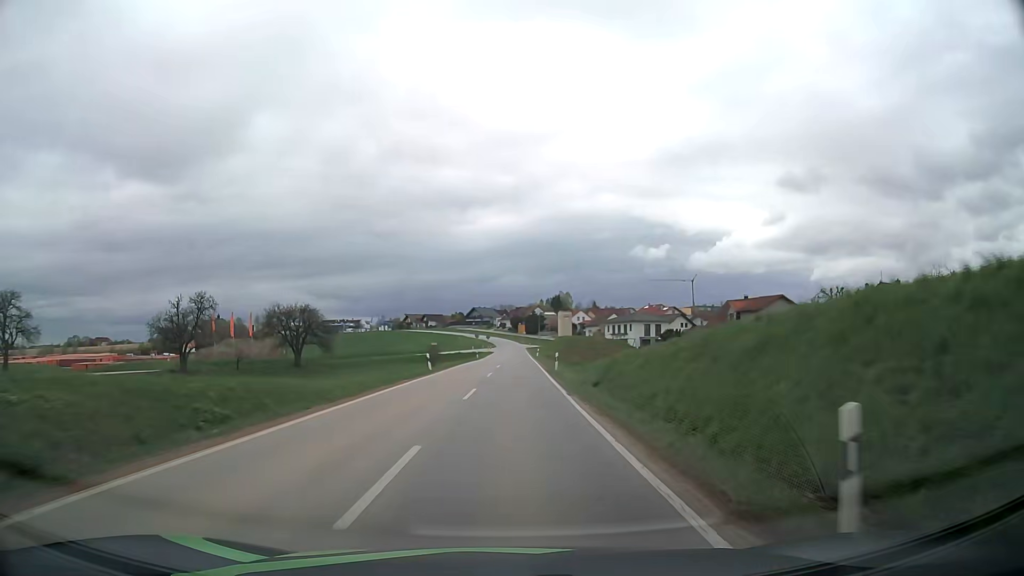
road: secondary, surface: asphalt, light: Day
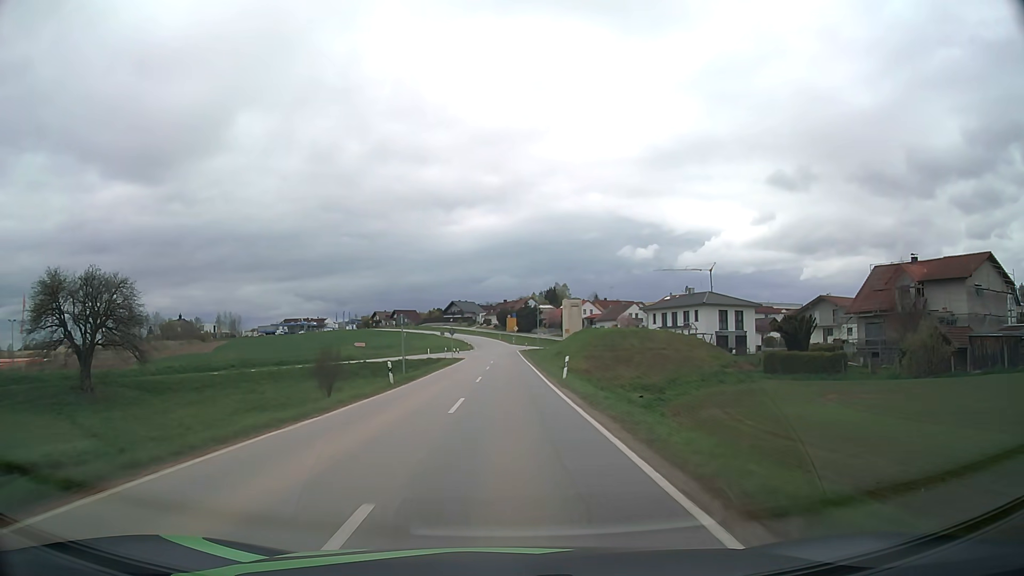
(+0.9, +52.9) m; +1°
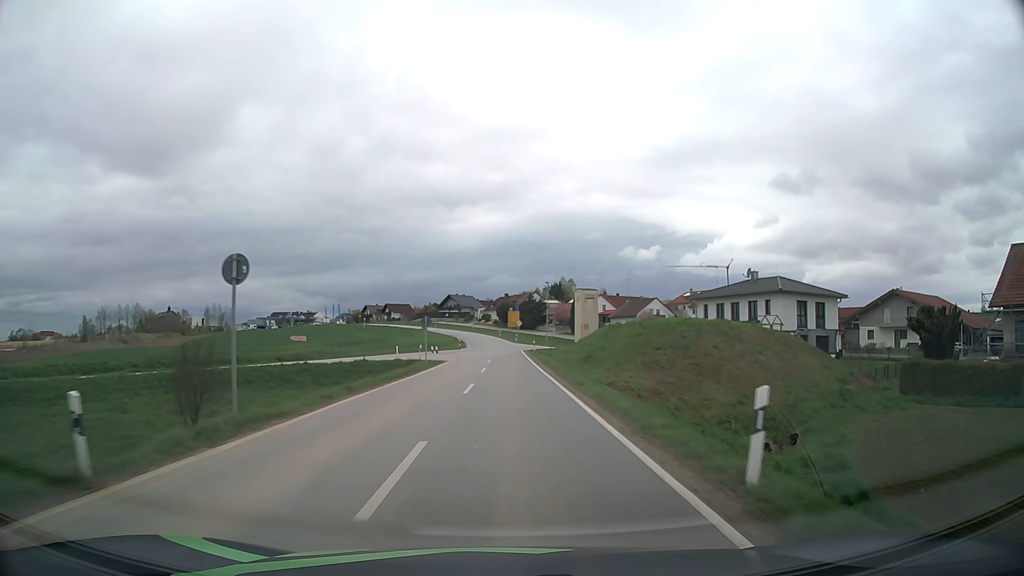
(0.0, +21.4) m; 0°
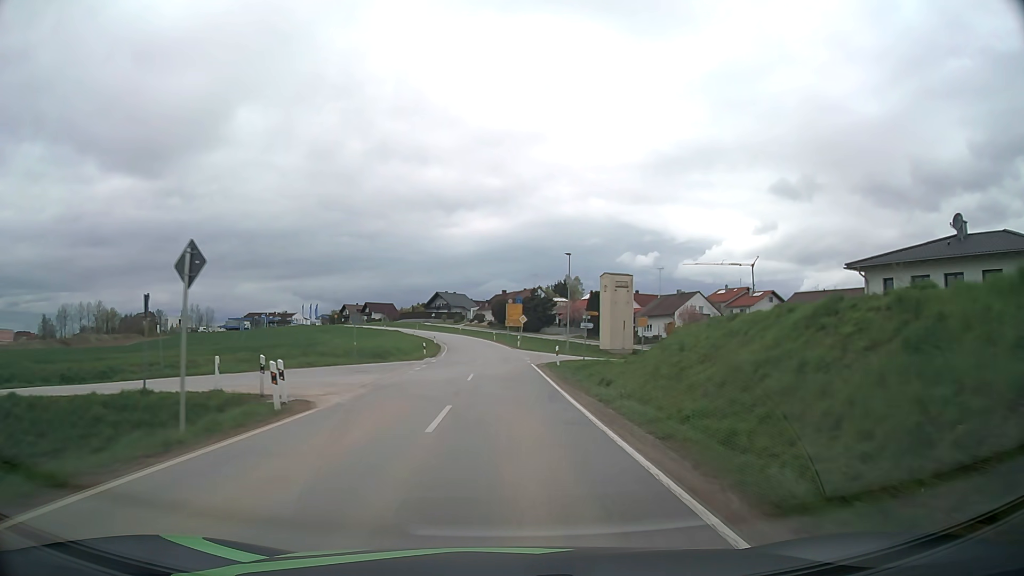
(+0.1, +32.1) m; 0°
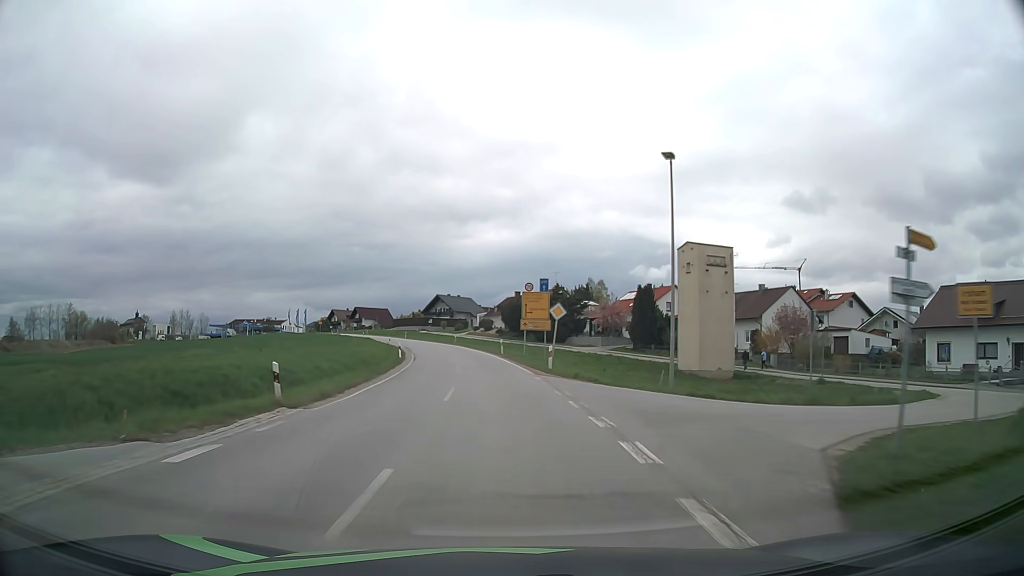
(-0.2, +32.0) m; -1°
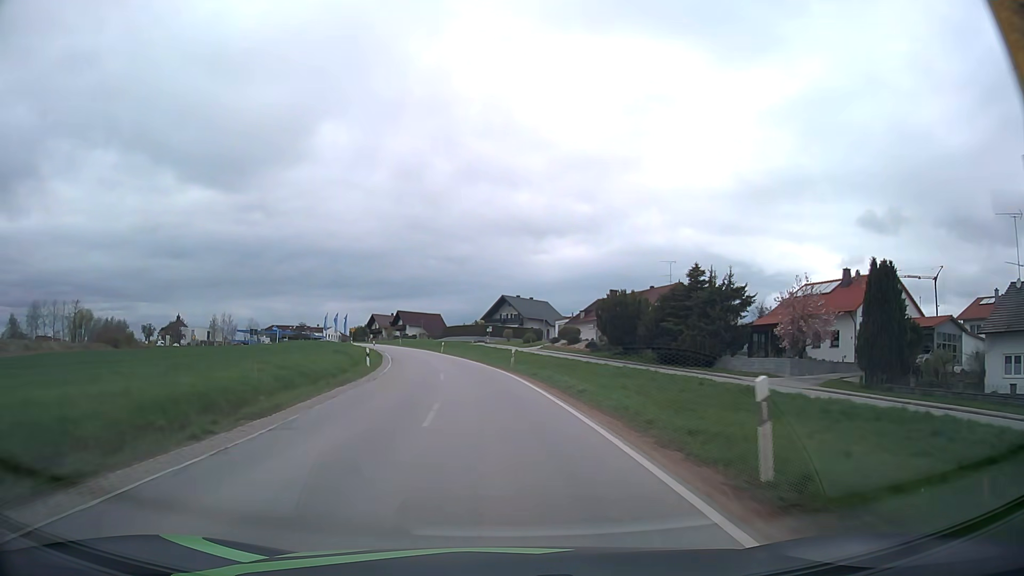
(-1.9, +41.5) m; -6°
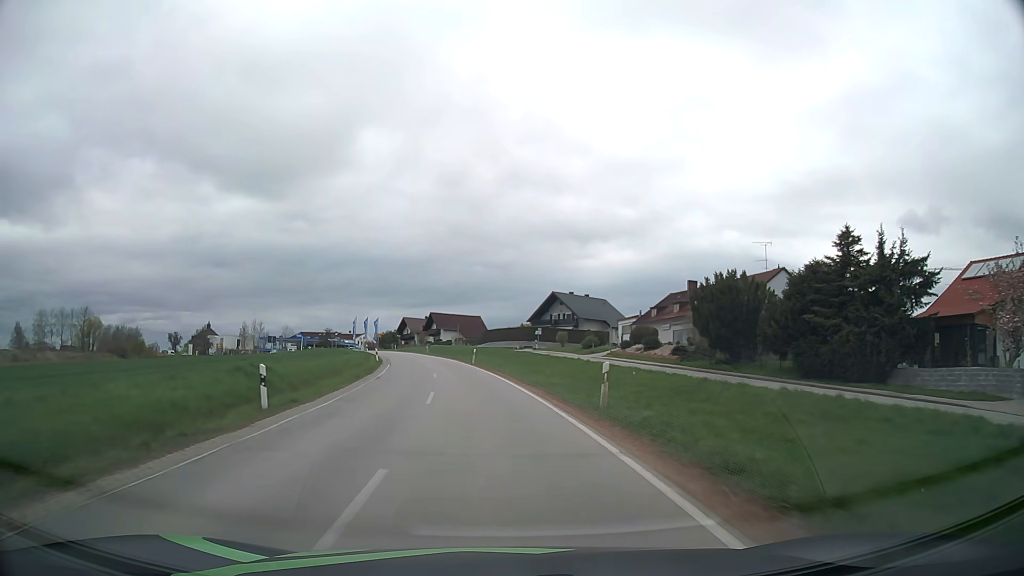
(-0.6, +20.3) m; -4°
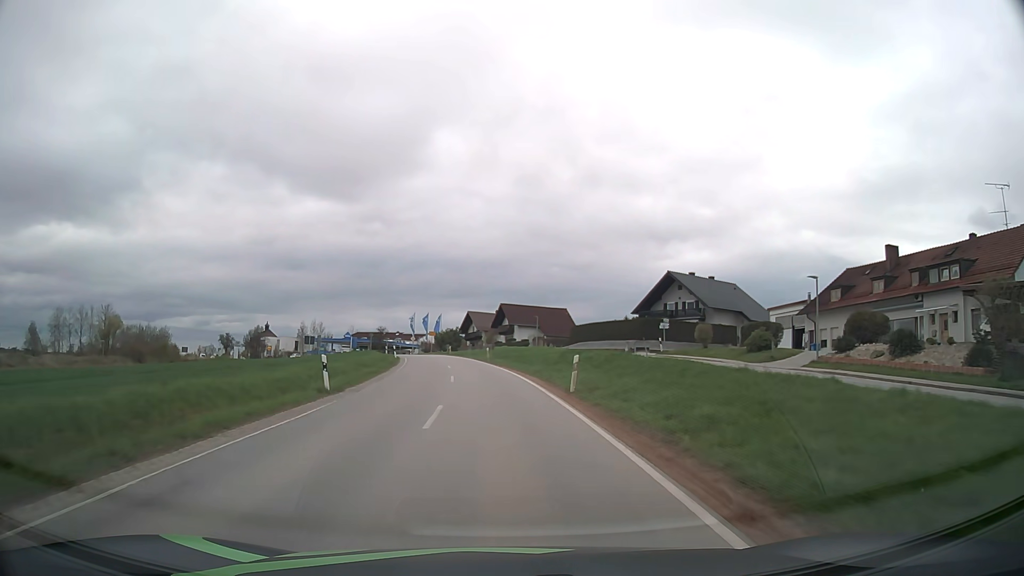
(-1.8, +29.9) m; -7°
(0, +10) (-1, +20) (-1, +30) (-2, +40) (-3, +50) (-5, +60) (-7, +70) (-9, +79) (-12, +89) (-15, +98) m
